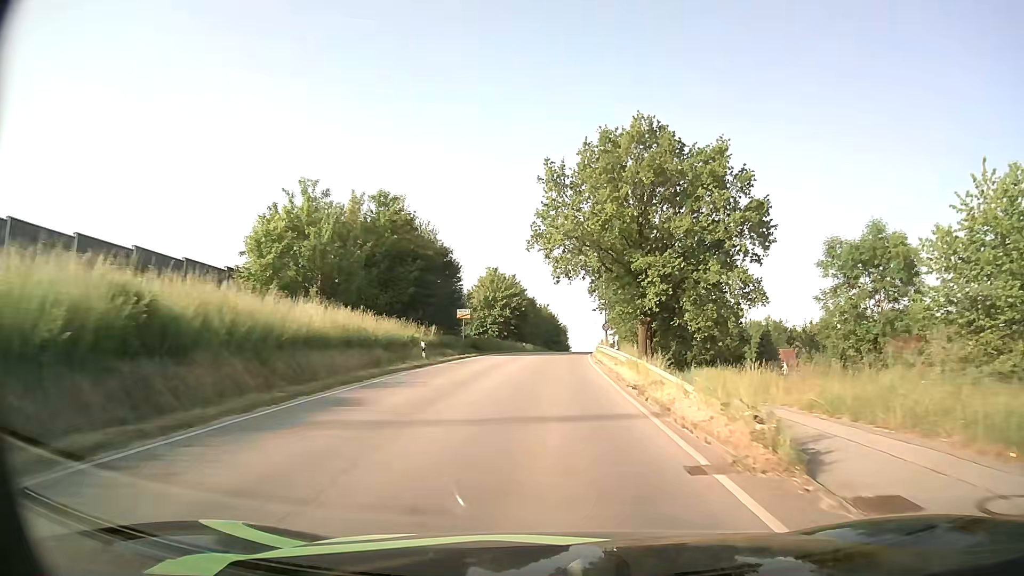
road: tertiary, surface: asphalt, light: Day
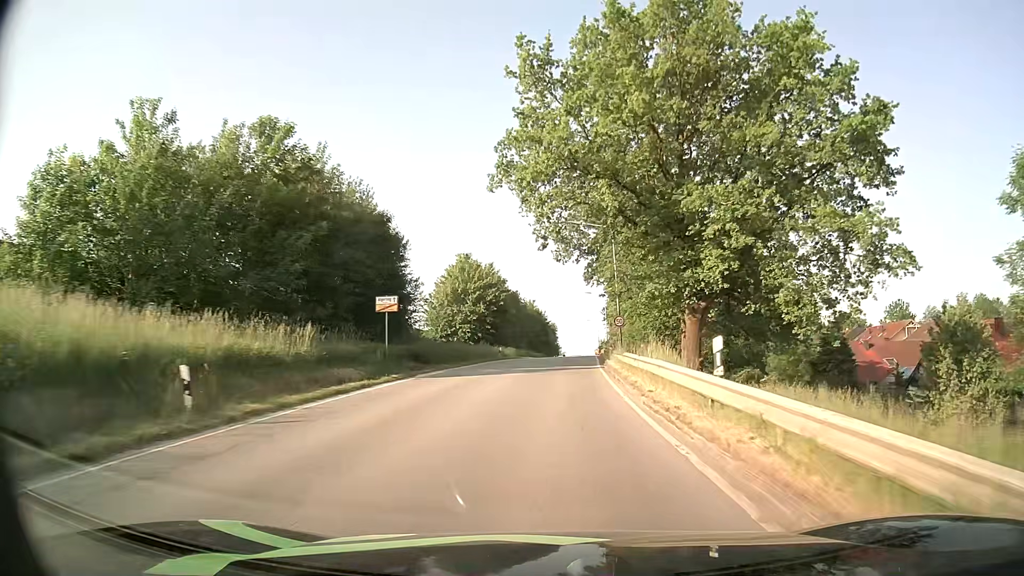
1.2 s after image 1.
(+0.2, +18.4) m; +1°
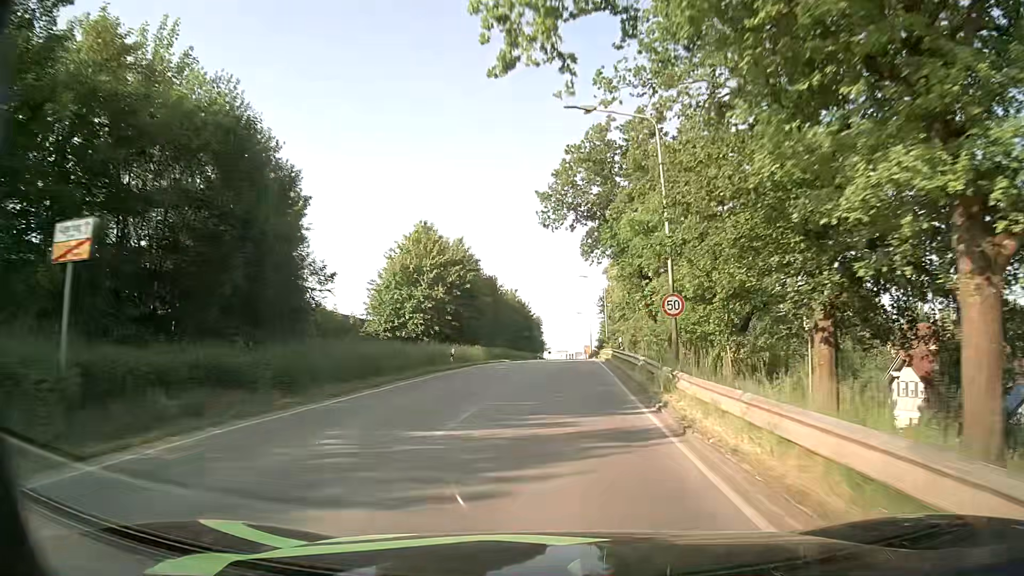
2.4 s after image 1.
(+0.1, +18.3) m; +1°
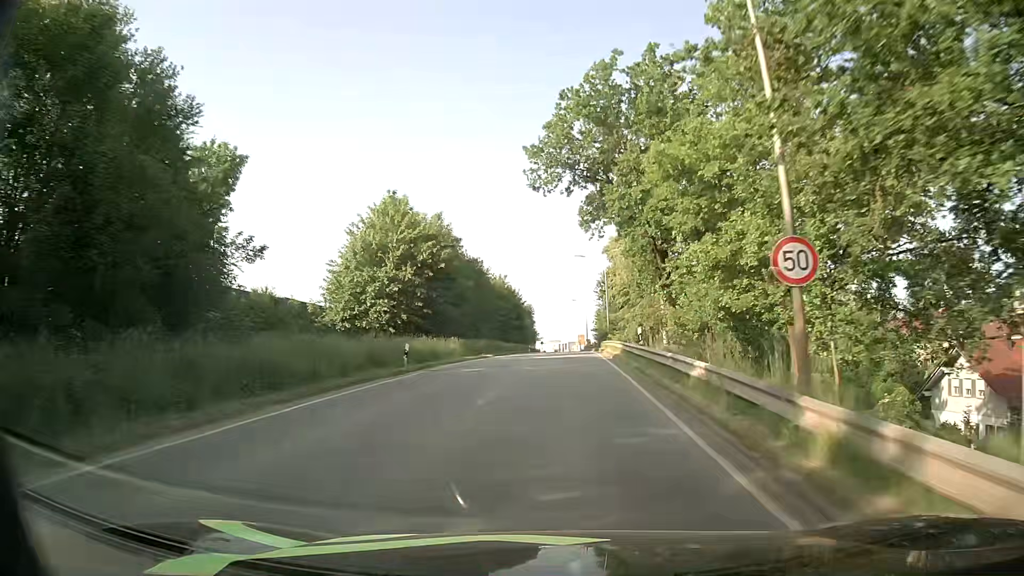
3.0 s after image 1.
(0.0, +8.8) m; +1°
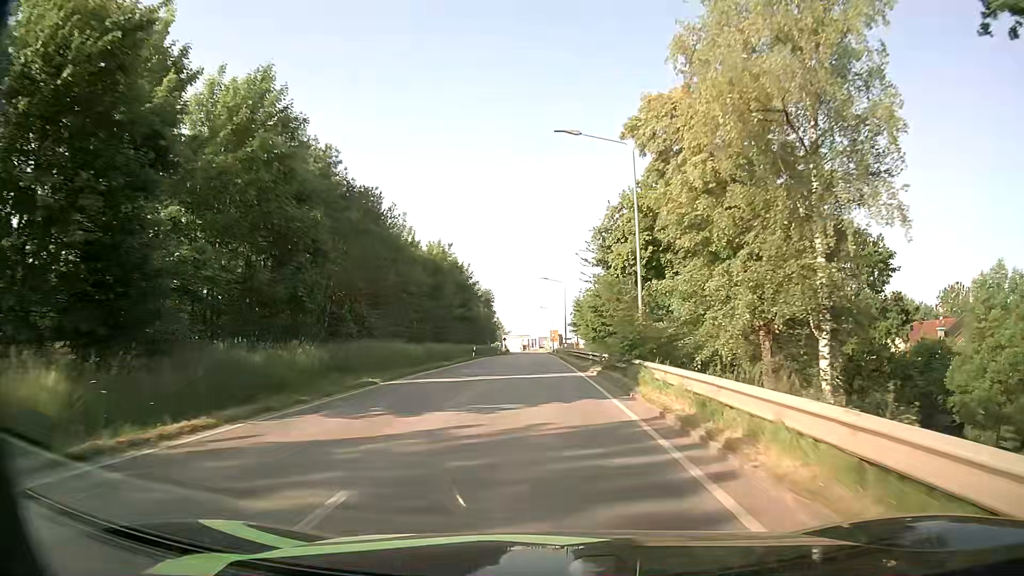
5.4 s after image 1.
(+0.7, +33.9) m; +2°
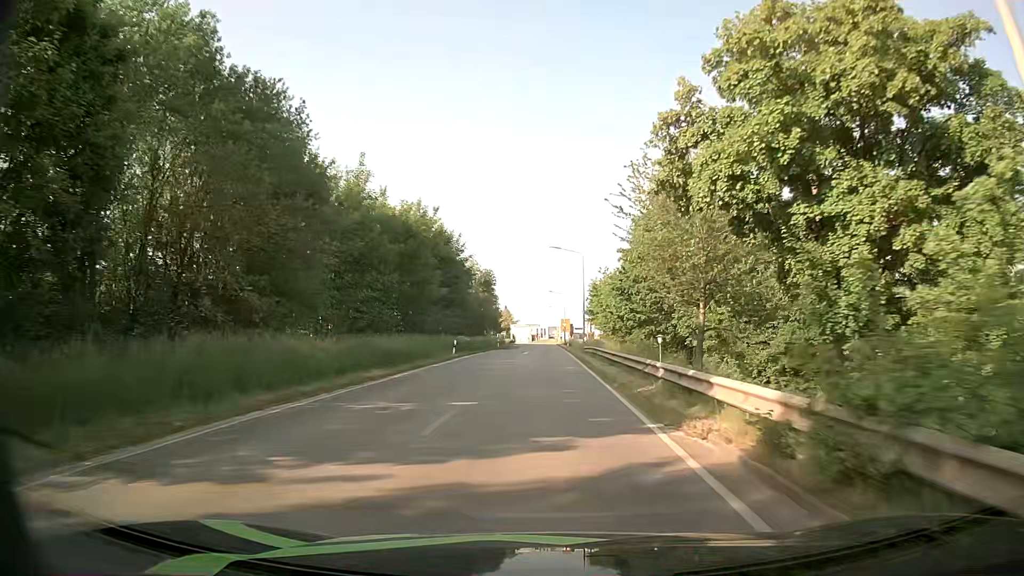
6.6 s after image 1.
(-0.1, +17.1) m; -1°
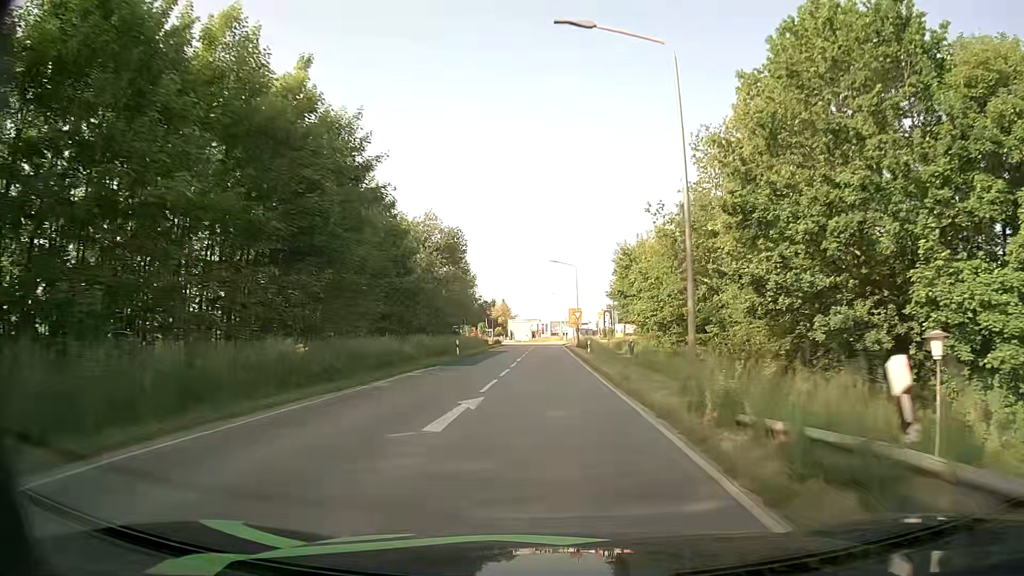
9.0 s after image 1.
(0.0, +35.7) m; 0°
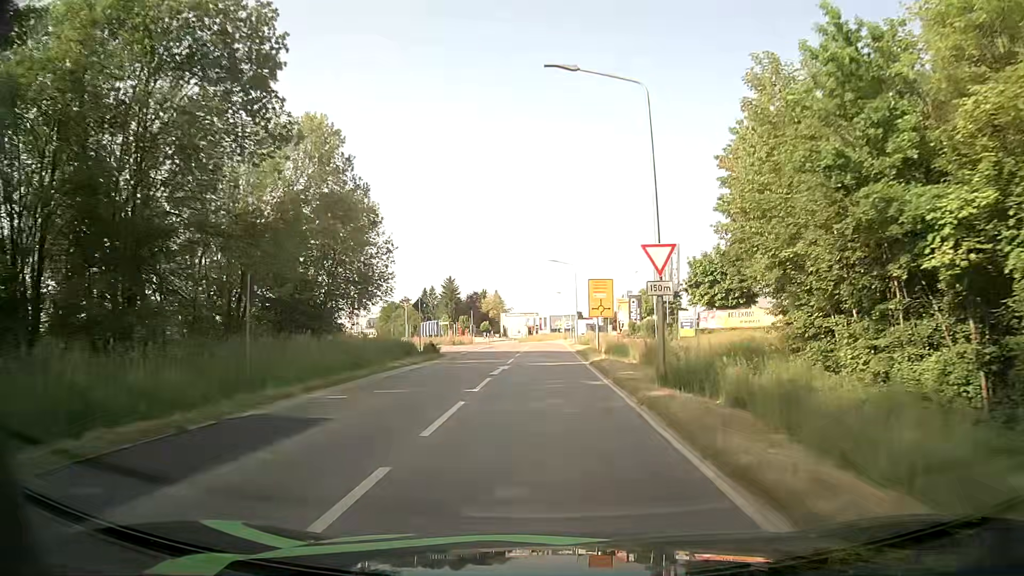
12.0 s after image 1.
(-0.3, +42.7) m; 0°
(0, +10) (0, +20) (0, +30) (0, +40) (0, +50) (0, +60) (-1, +70) (-1, +80) (-3, +90) (-4, +100) m
